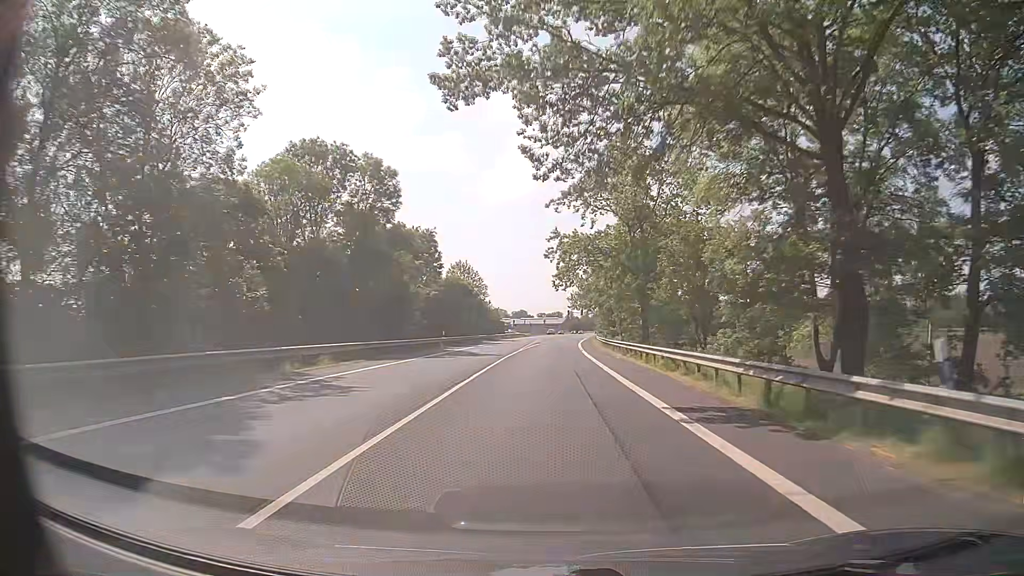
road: primary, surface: asphalt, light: Day
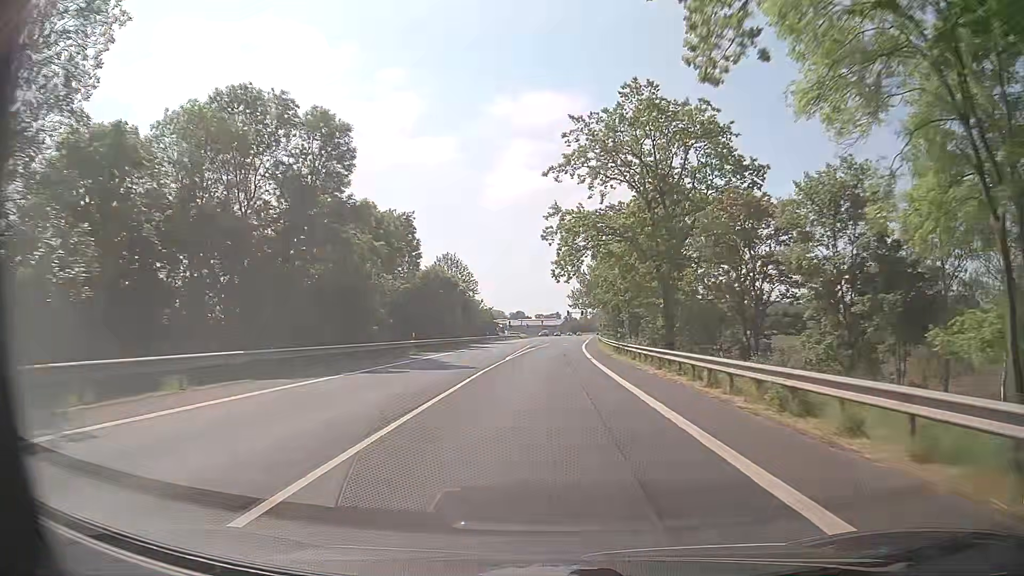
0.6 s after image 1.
(0.0, +11.4) m; 0°
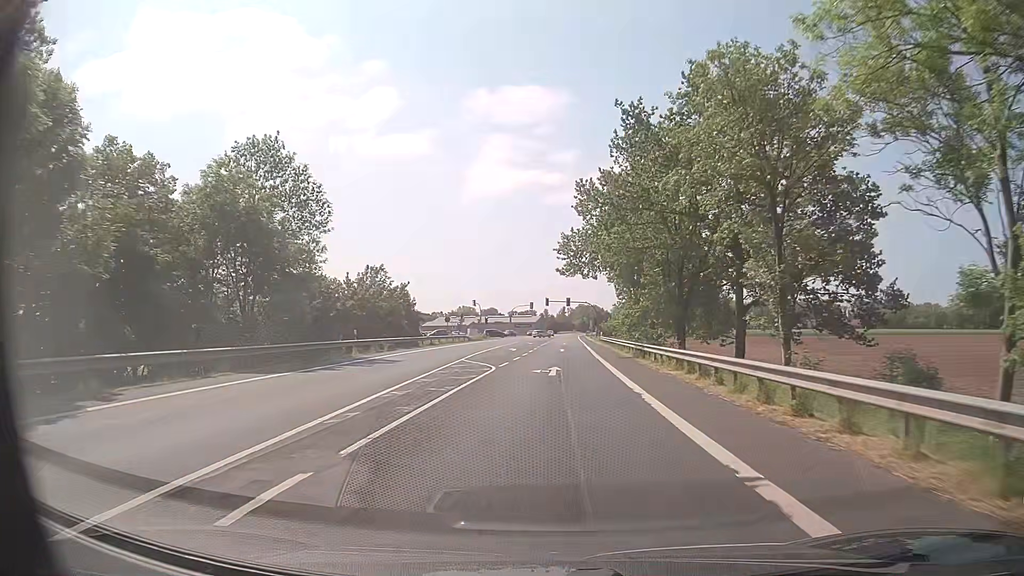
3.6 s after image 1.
(+1.1, +54.0) m; +1°
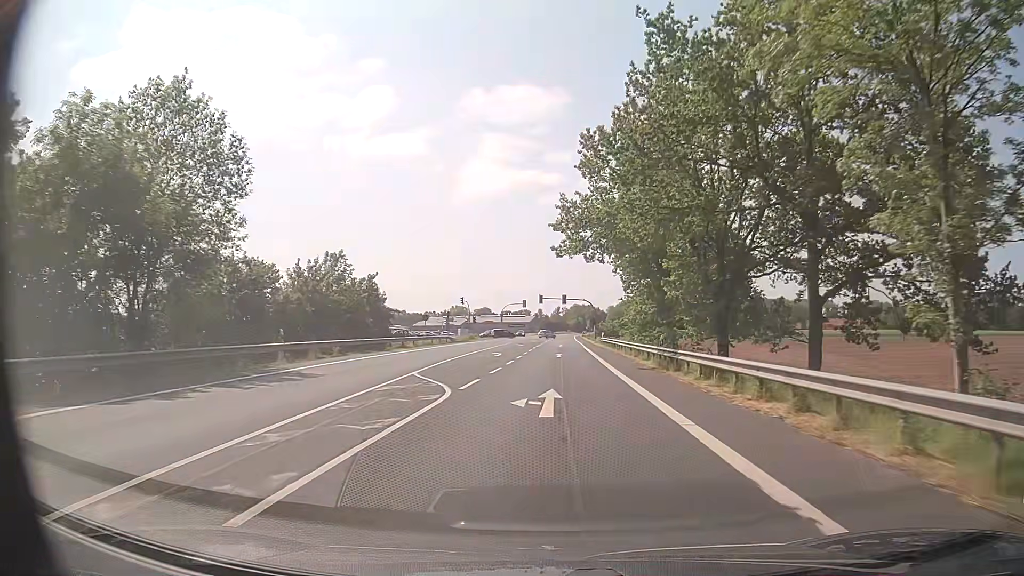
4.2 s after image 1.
(+0.2, +9.7) m; +1°
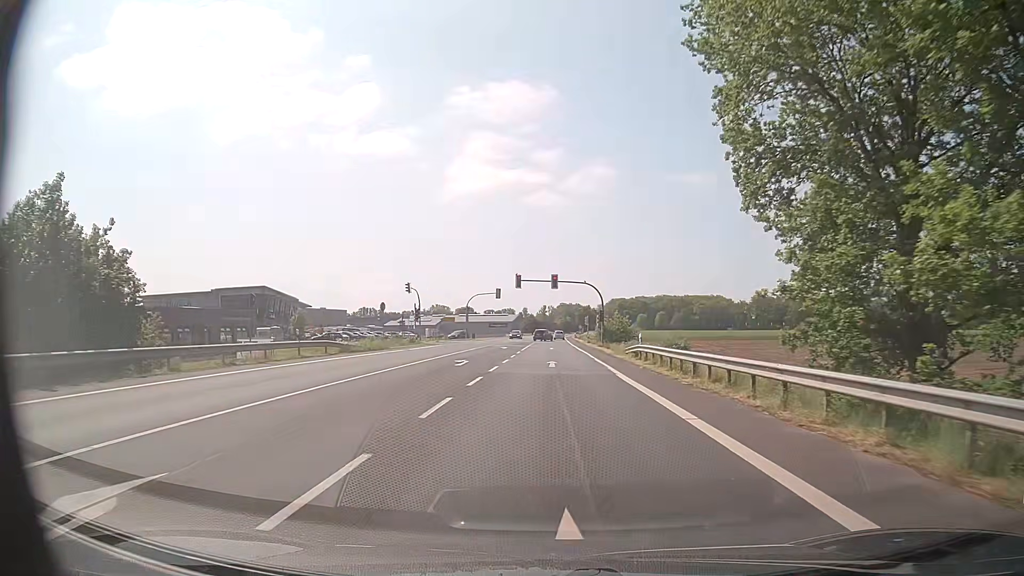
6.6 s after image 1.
(+0.2, +35.1) m; +1°
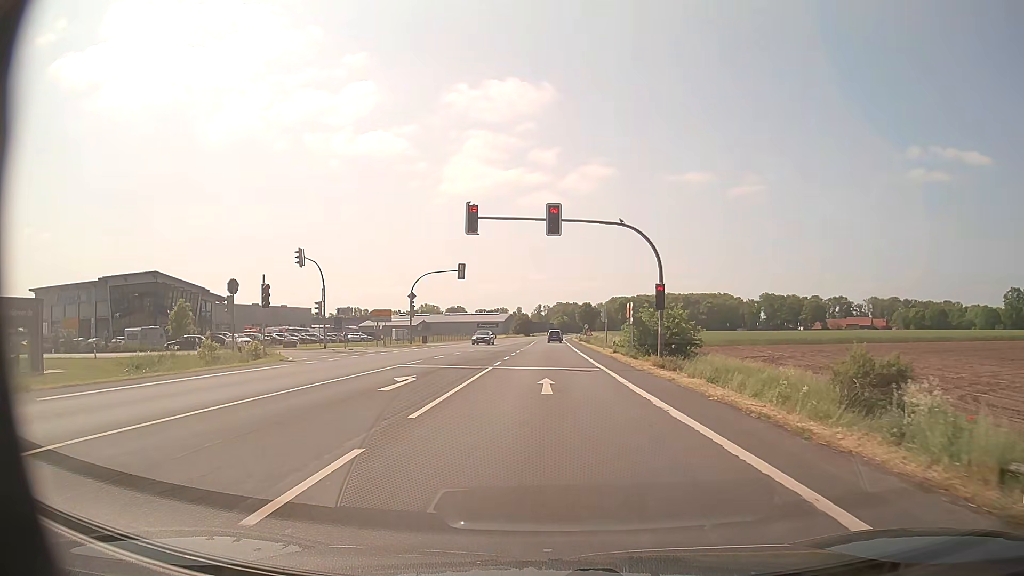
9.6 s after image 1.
(+0.3, +35.5) m; +1°
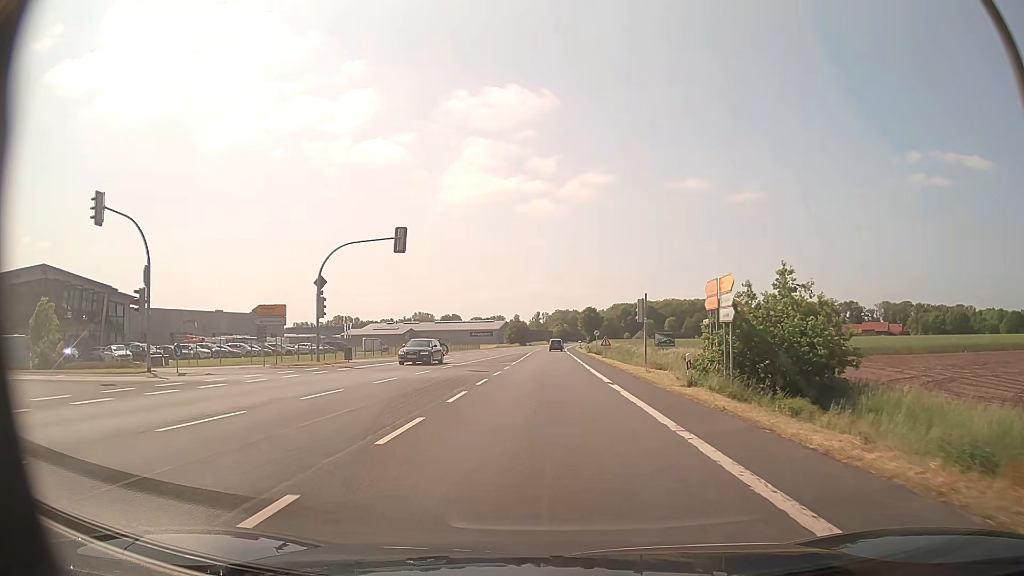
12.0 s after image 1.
(0.0, +24.2) m; 0°
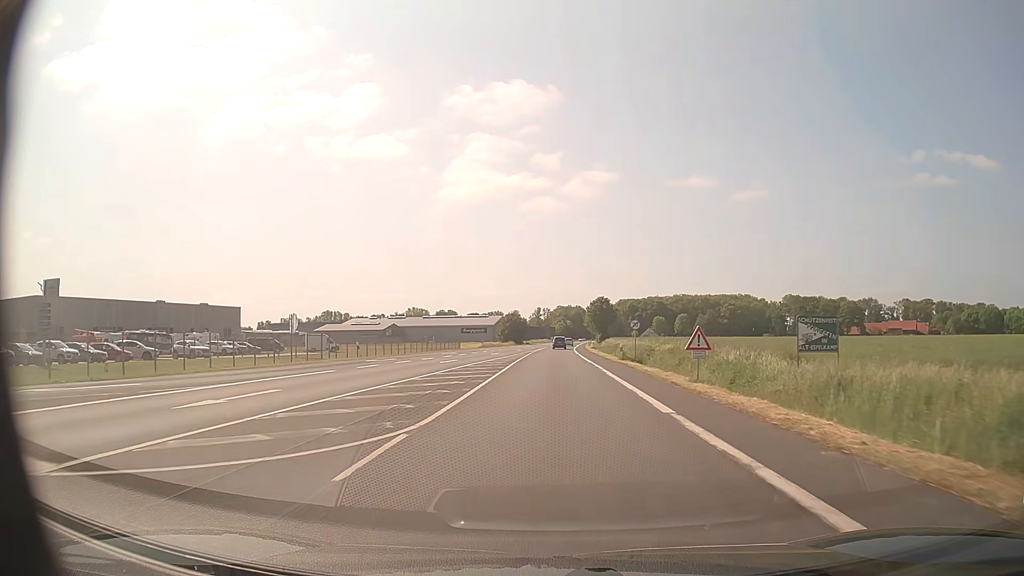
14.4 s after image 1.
(-0.2, +33.0) m; 0°
(0, +10) (0, +20) (0, +30) (0, +40) (0, +50) (+1, +60) (+1, +70) (+1, +80) (+1, +90) (+2, +100) m
